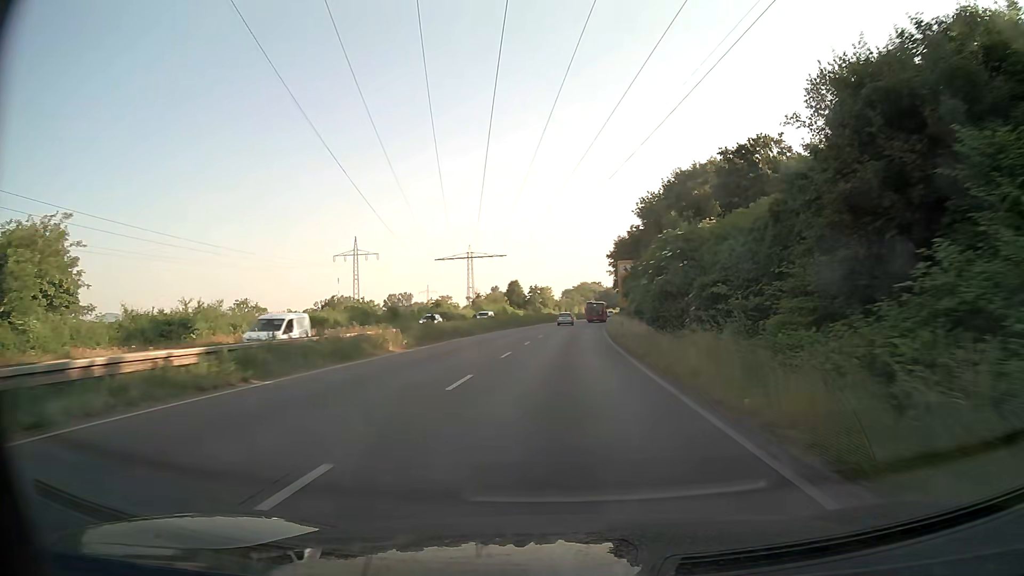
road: trunk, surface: asphalt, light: Day
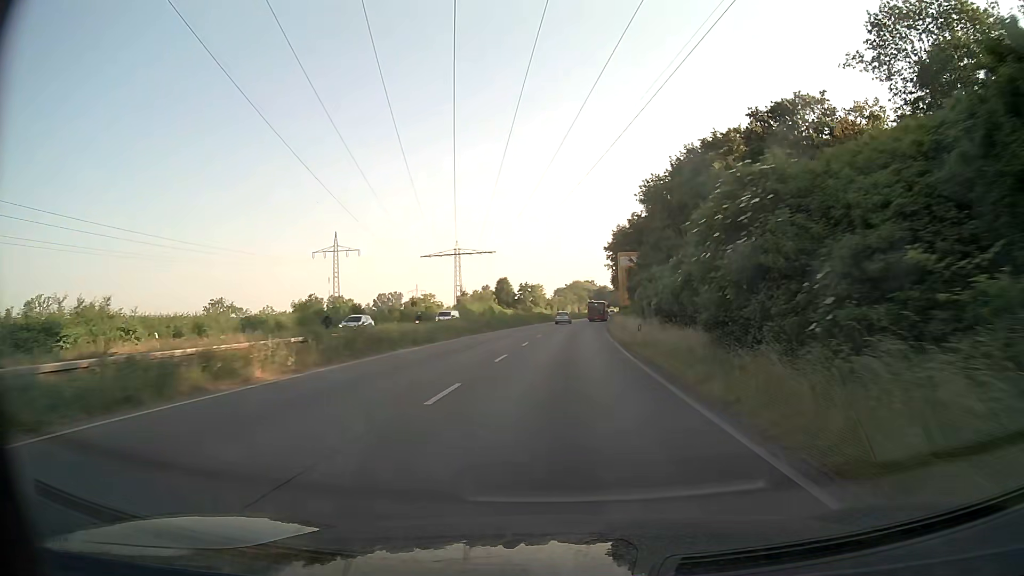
(+0.1, +11.0) m; +1°
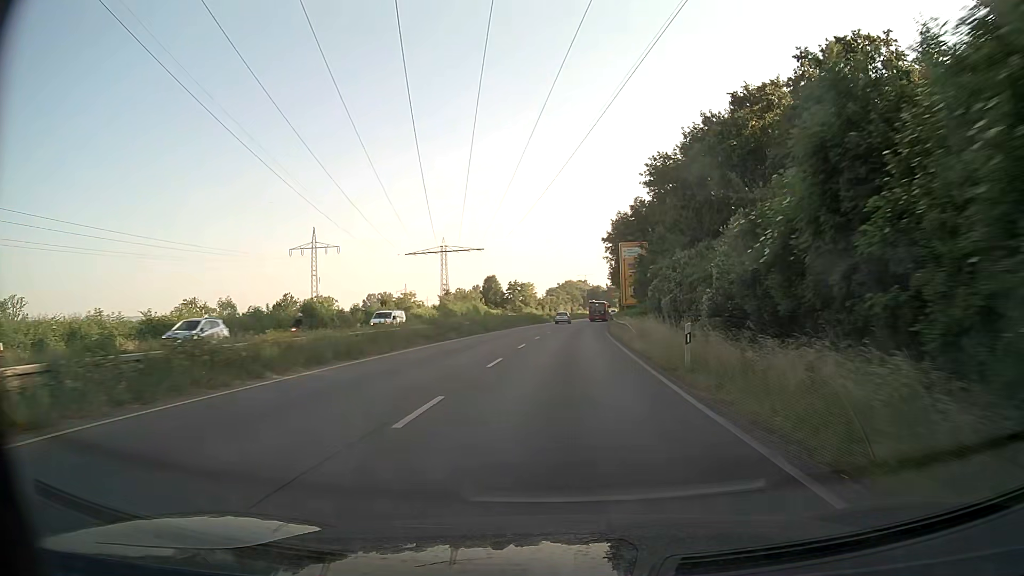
(+0.1, +11.1) m; +1°
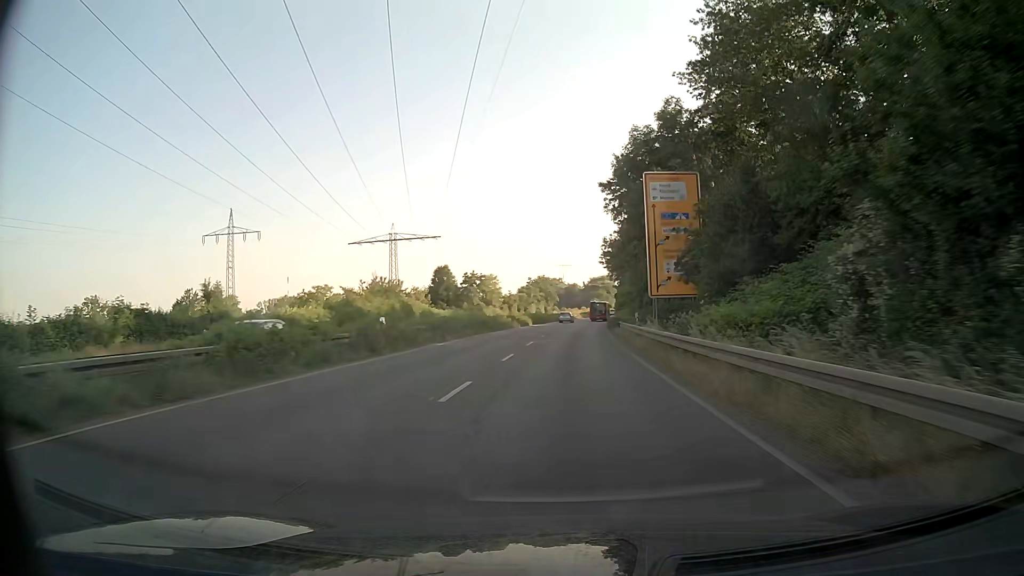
(+0.7, +33.8) m; +2°
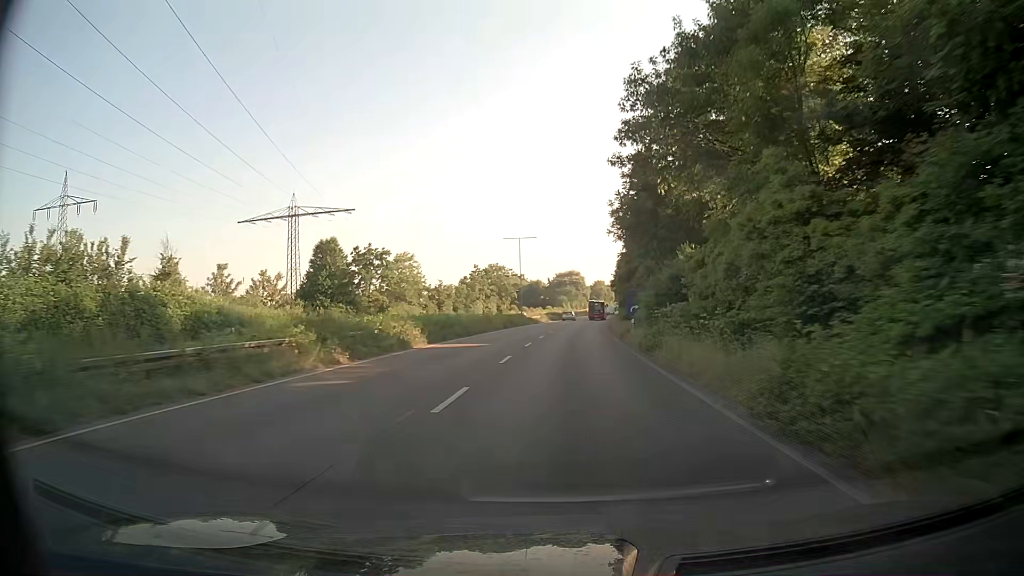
(+1.1, +46.1) m; +3°
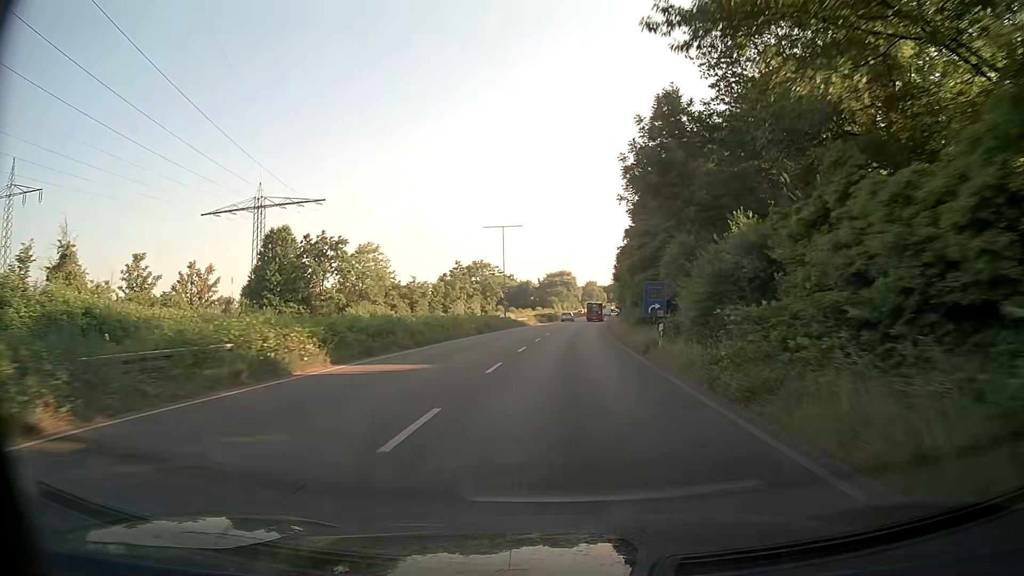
(+0.1, +11.6) m; +1°
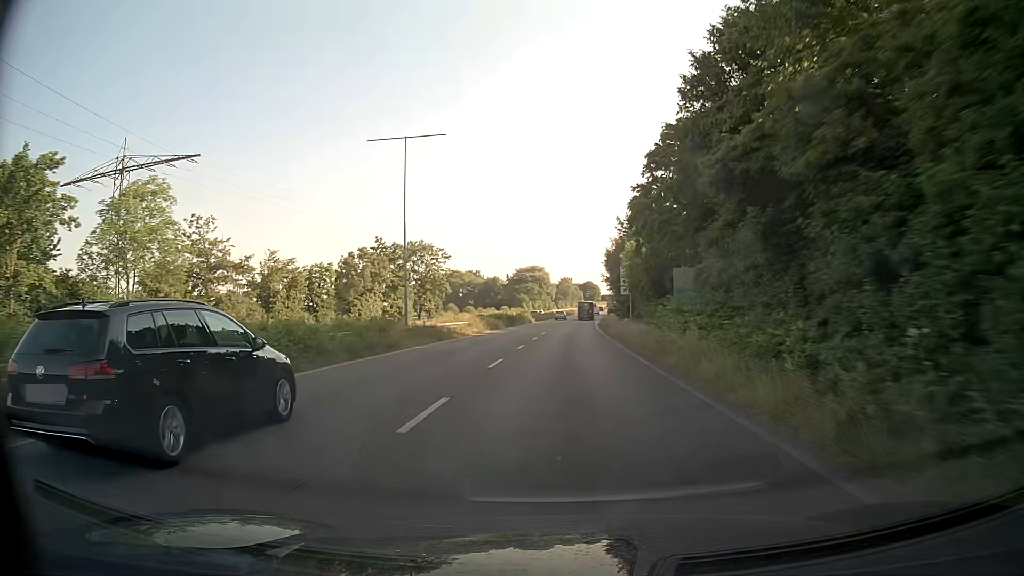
(+0.6, +34.9) m; +2°
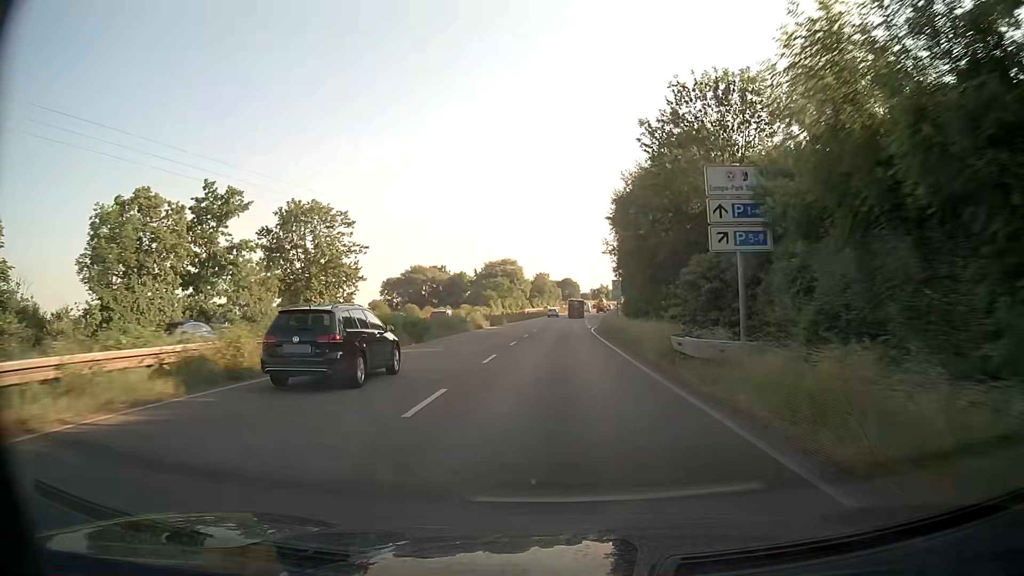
(+0.7, +35.0) m; +2°
(0, +10) (0, +20) (0, +30) (0, +40) (0, +50) (+1, +60) (+1, +70) (+1, +80) (+1, +90) (+2, +100) m
